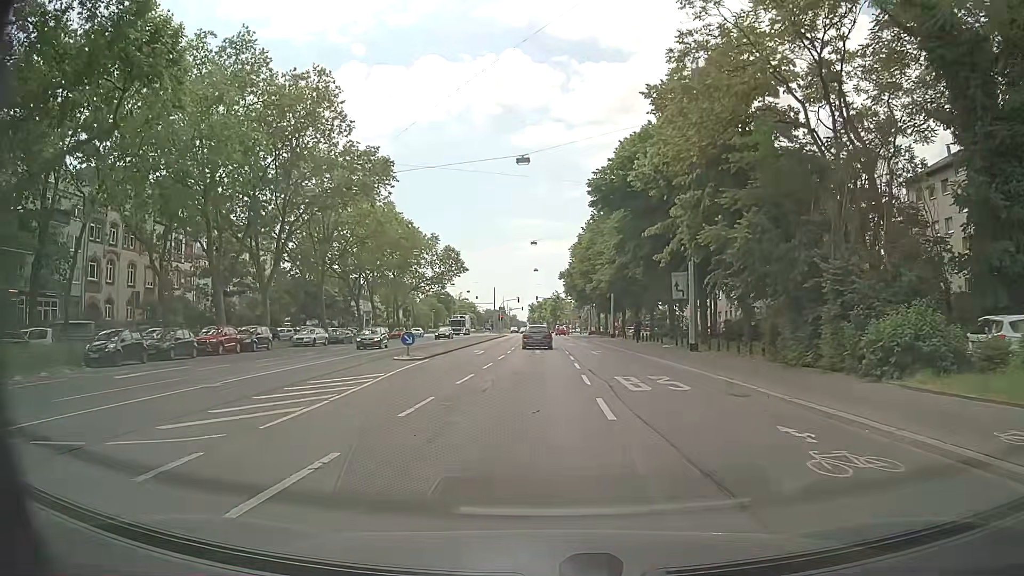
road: secondary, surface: asphalt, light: Day
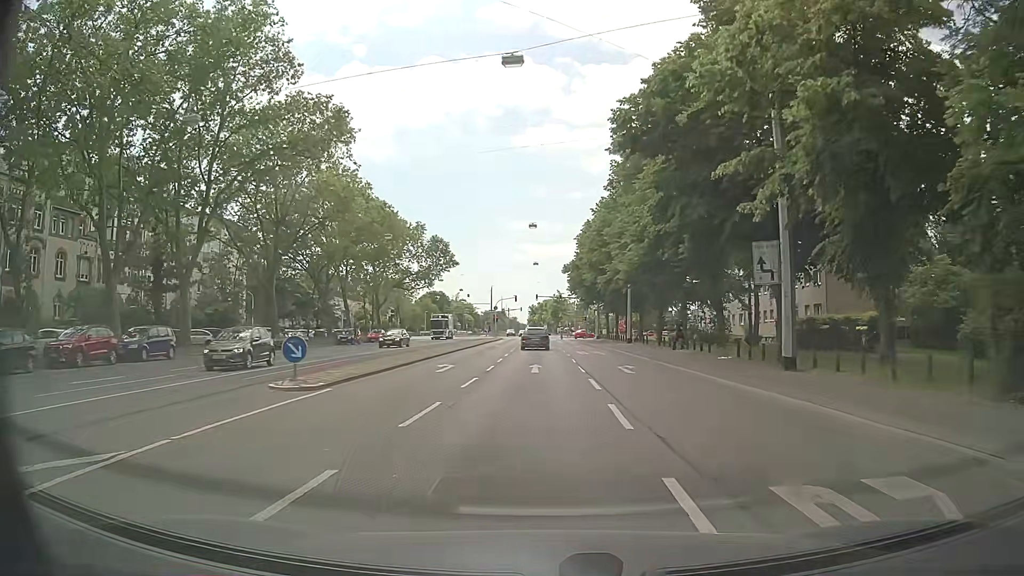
(-0.1, +12.9) m; 0°
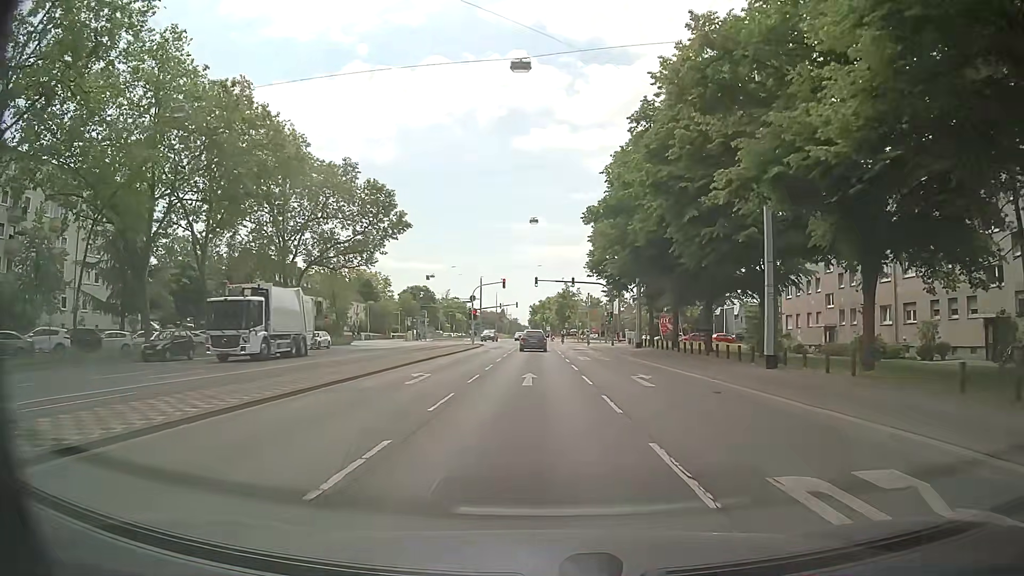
(-0.2, +34.4) m; 0°
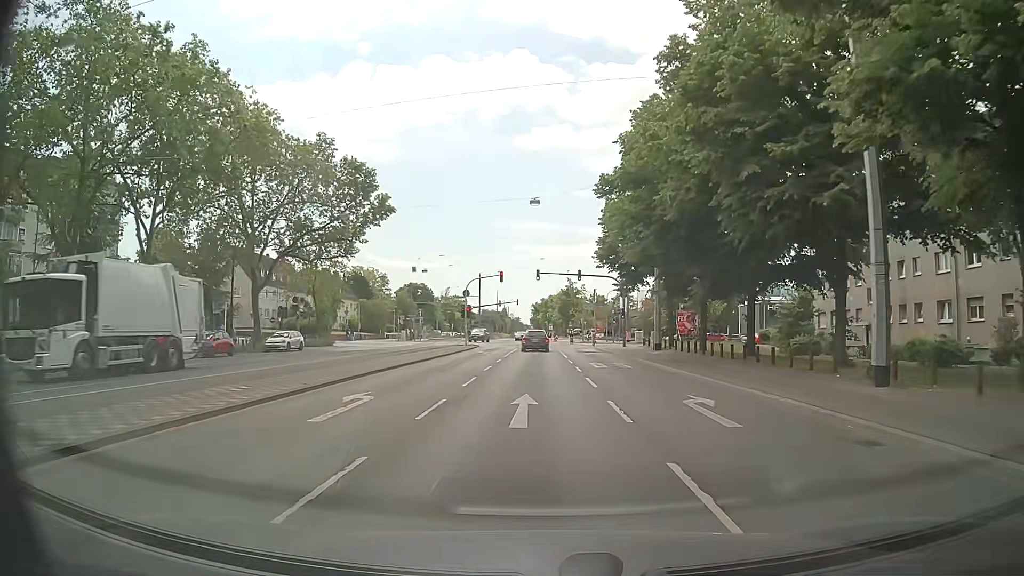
(-0.1, +7.3) m; 0°
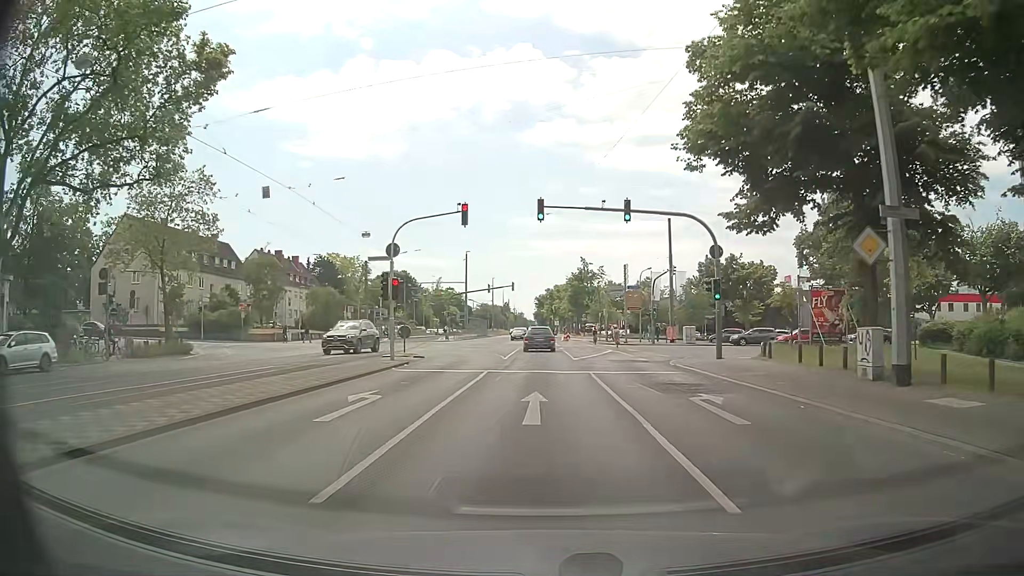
(-0.4, +29.1) m; -1°
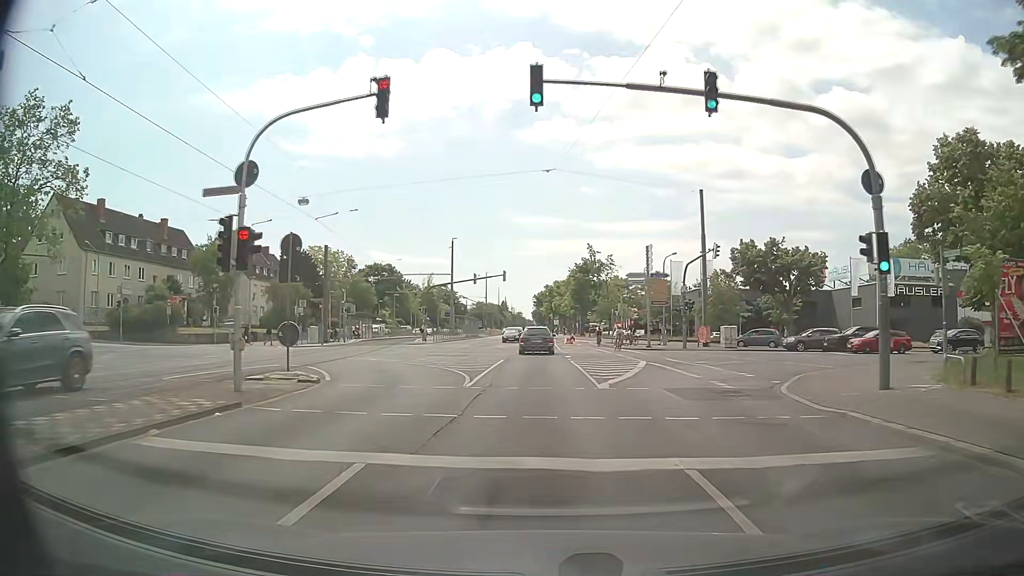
(+0.1, +14.0) m; +1°
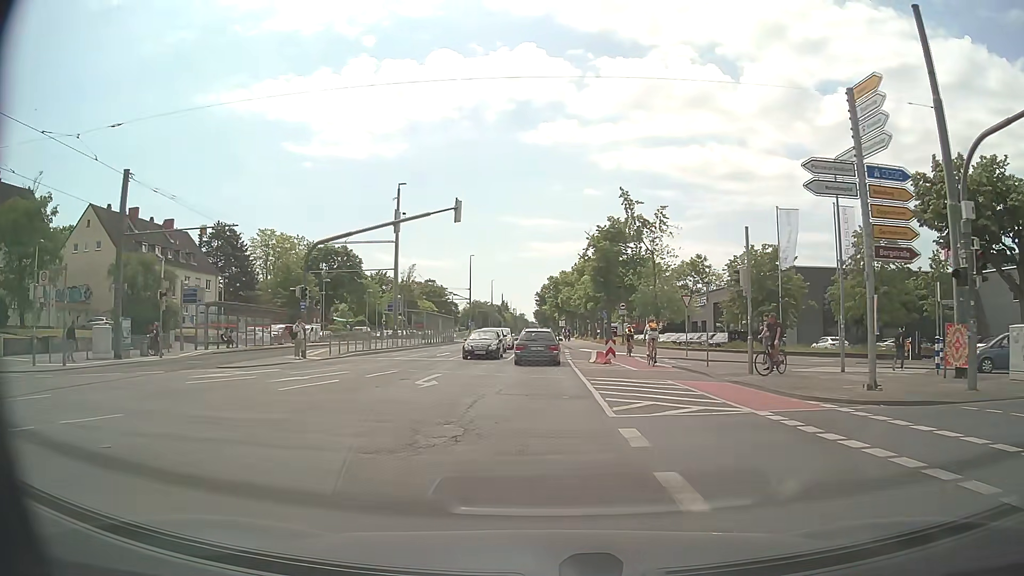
(-0.5, +32.9) m; -1°
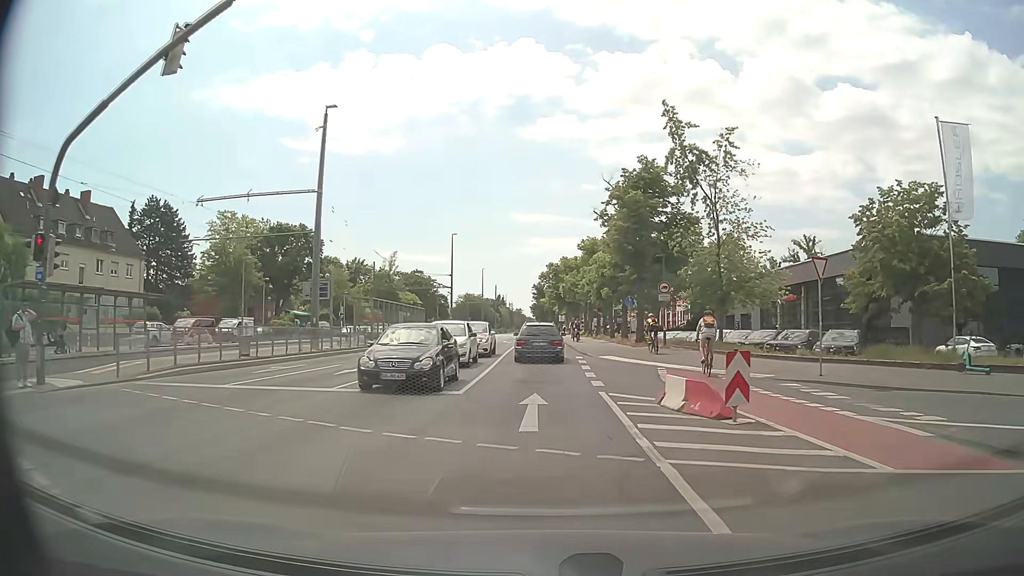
(0.0, +18.1) m; 0°
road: tertiary
